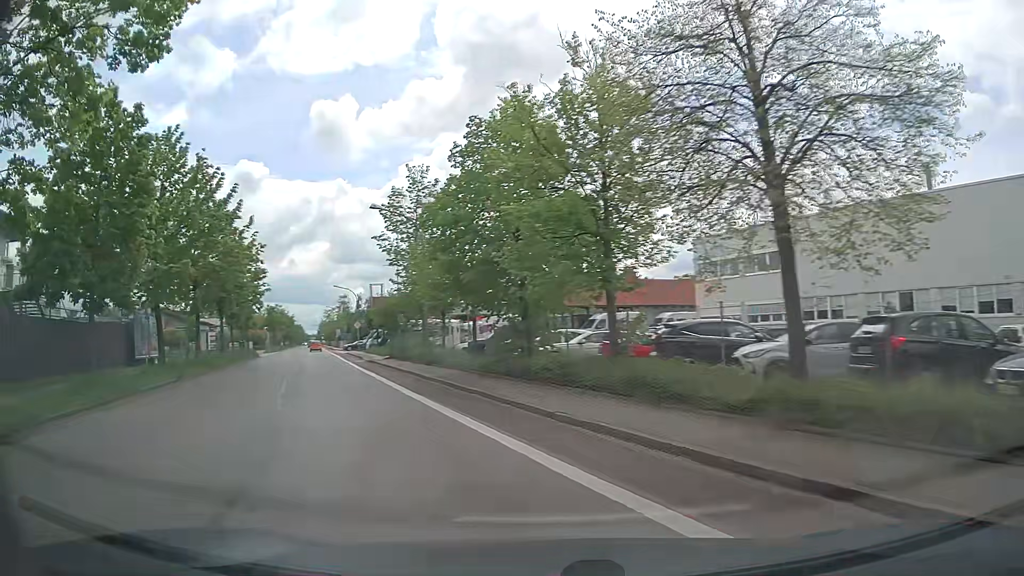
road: tertiary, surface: asphalt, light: Day
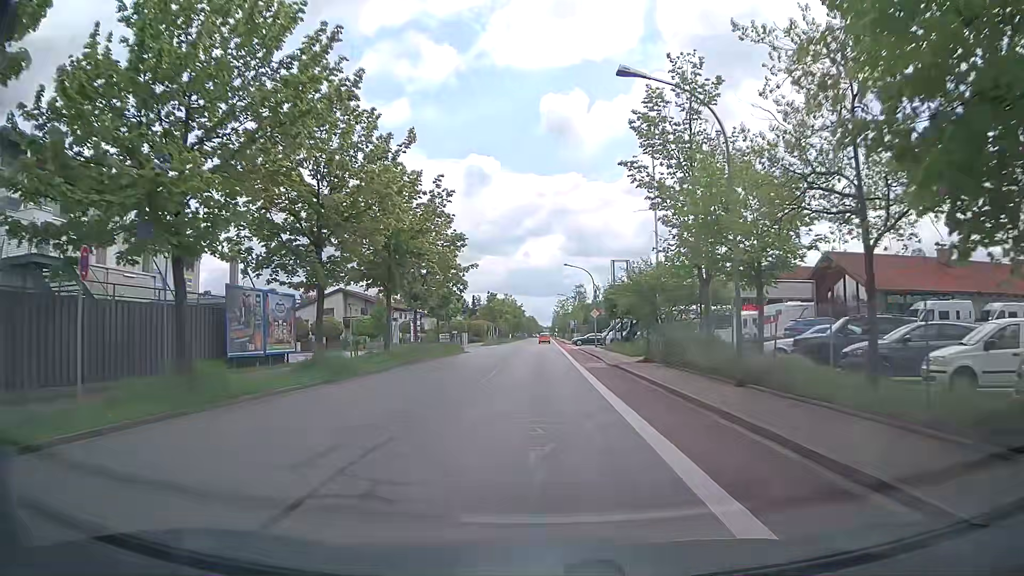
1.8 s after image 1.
(-4.0, +15.5) m; -22°
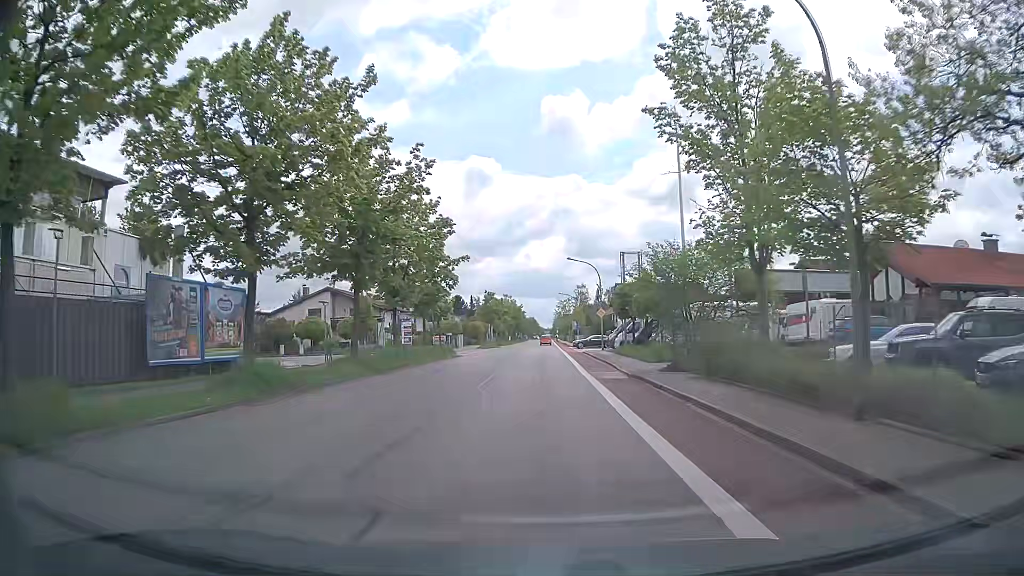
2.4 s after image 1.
(0.0, +6.0) m; +1°
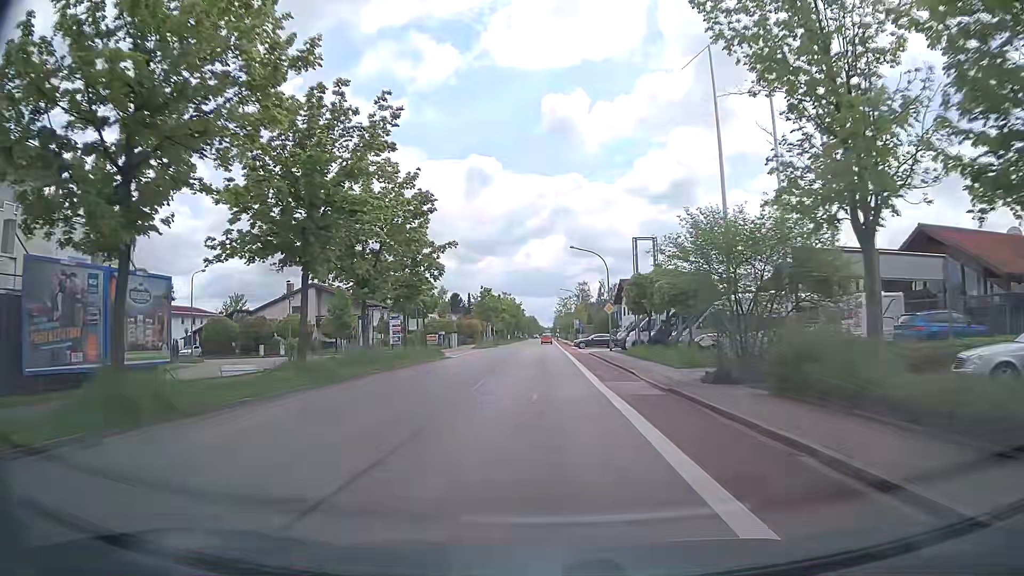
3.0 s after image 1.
(-0.1, +6.2) m; 0°
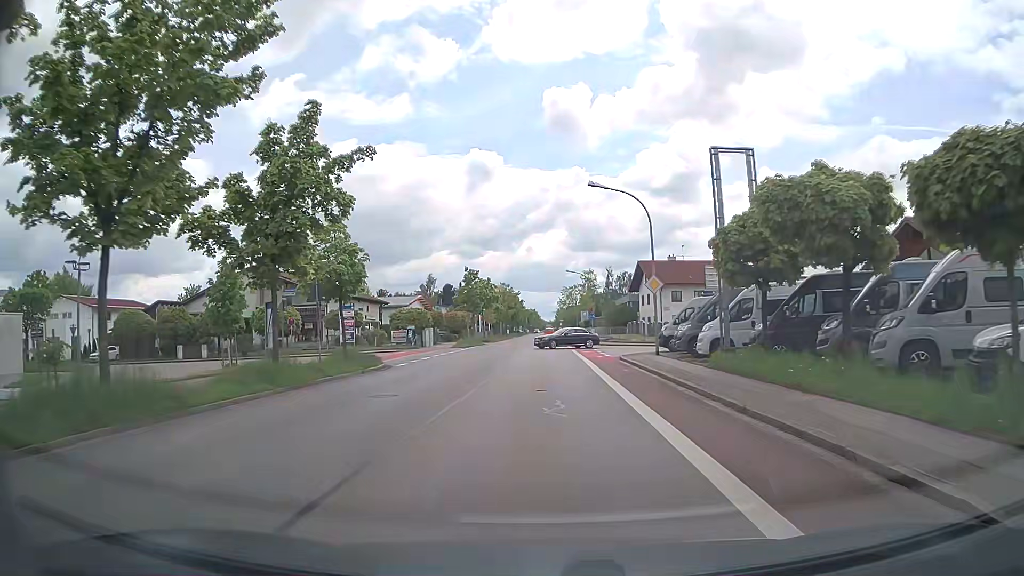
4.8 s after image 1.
(-0.1, +18.4) m; +1°
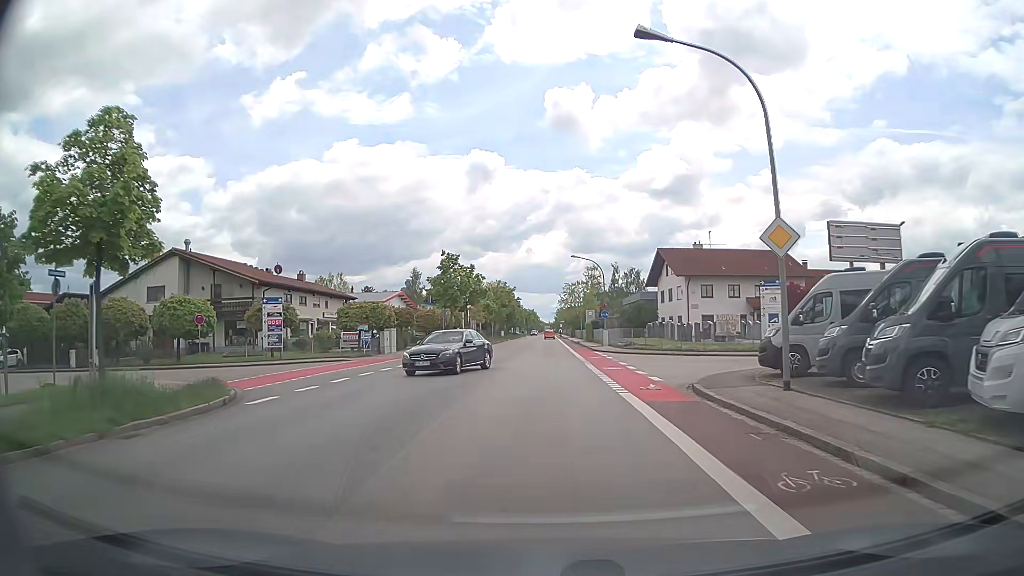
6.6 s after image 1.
(-0.4, +15.0) m; -1°
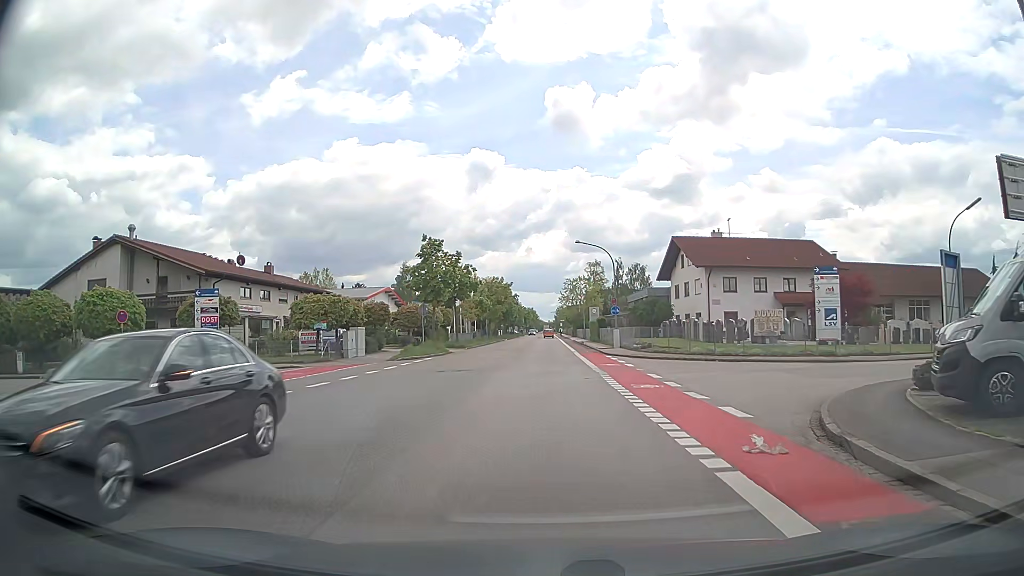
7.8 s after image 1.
(0.0, +8.1) m; 0°
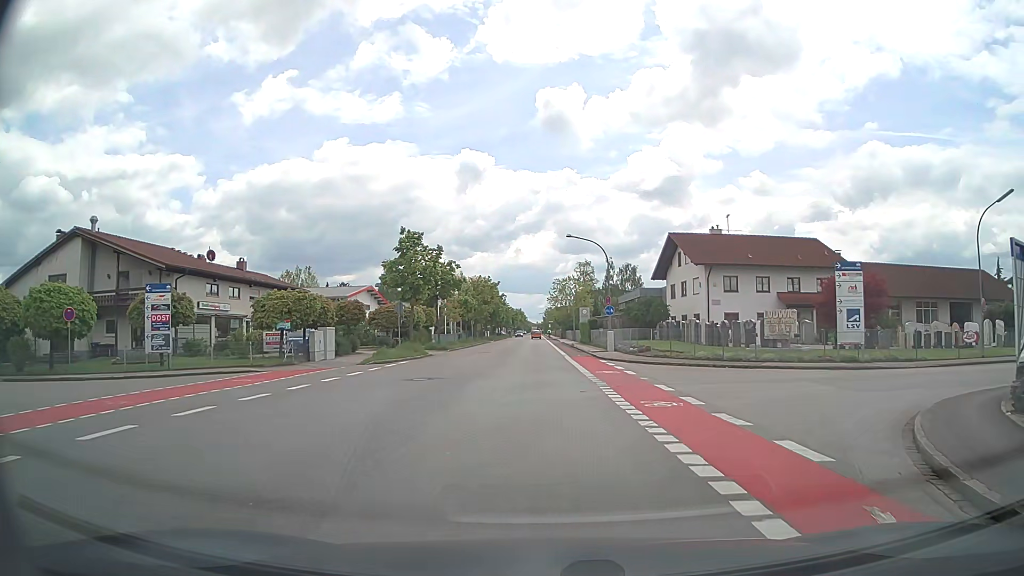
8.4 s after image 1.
(0.0, +3.6) m; 0°
(+2, +10) (+8, +17) (+18, +20) (+28, +21) (+38, +22) (+48, +23) (+58, +24) (+68, +24) (+78, +25) (+88, +26) m
